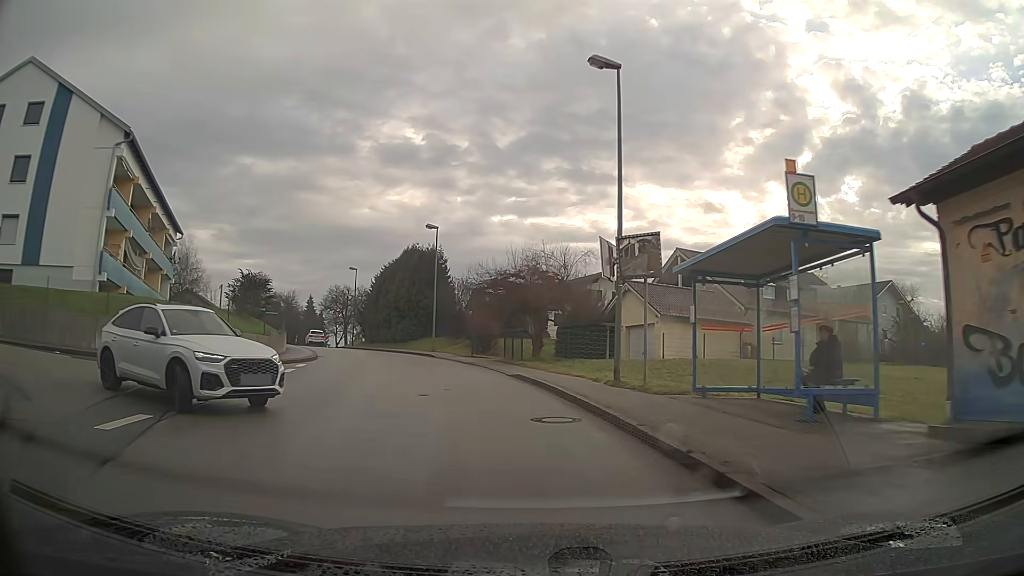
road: unclassified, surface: asphalt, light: Day
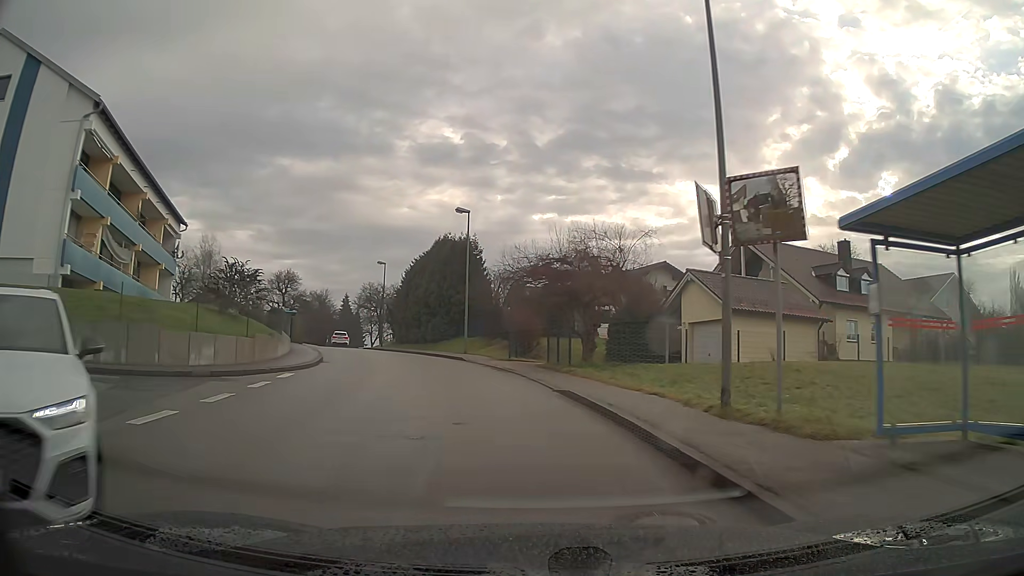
(-0.2, +5.6) m; -4°
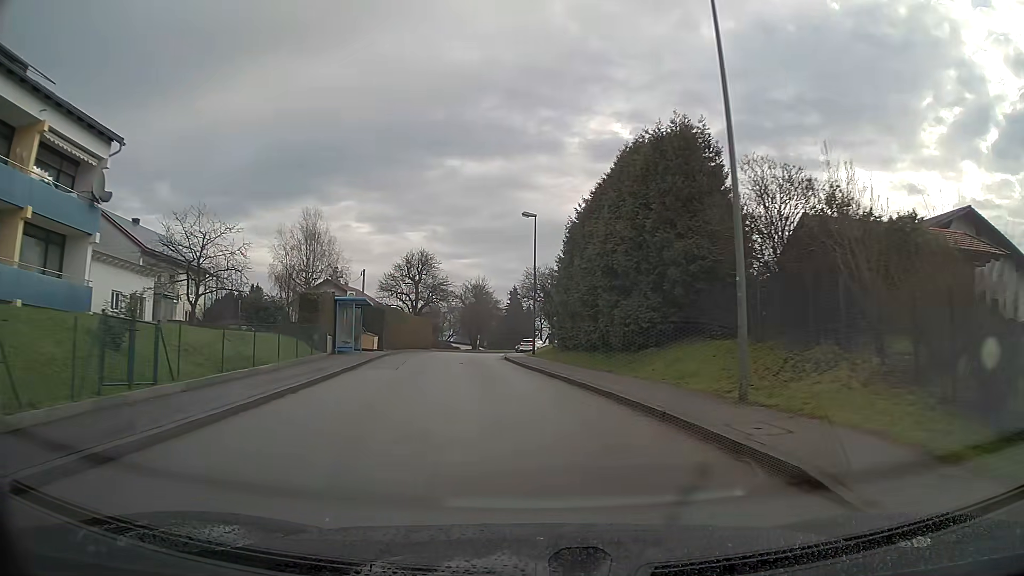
(-3.6, +25.7) m; -15°
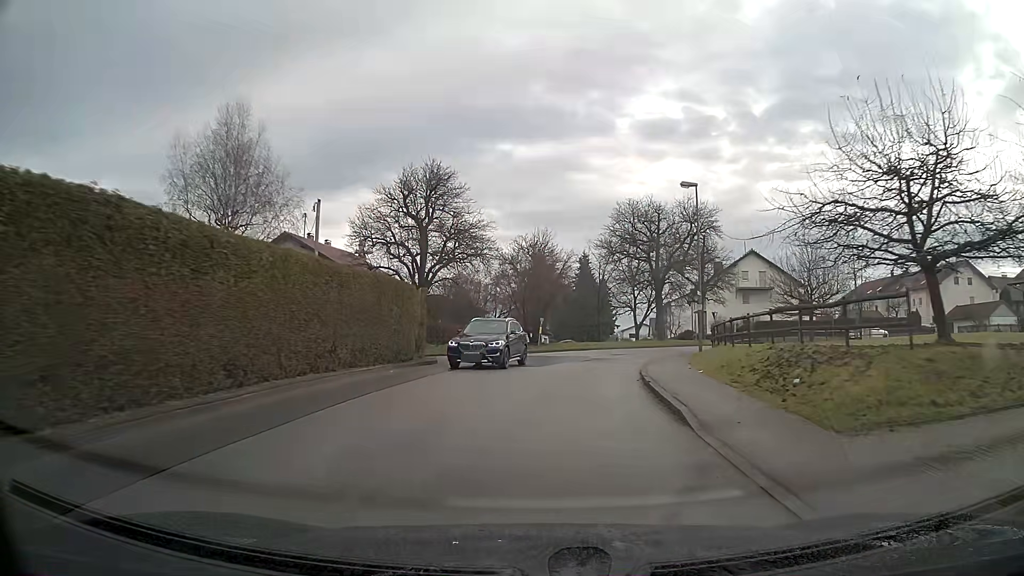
(-2.4, +37.0) m; -3°
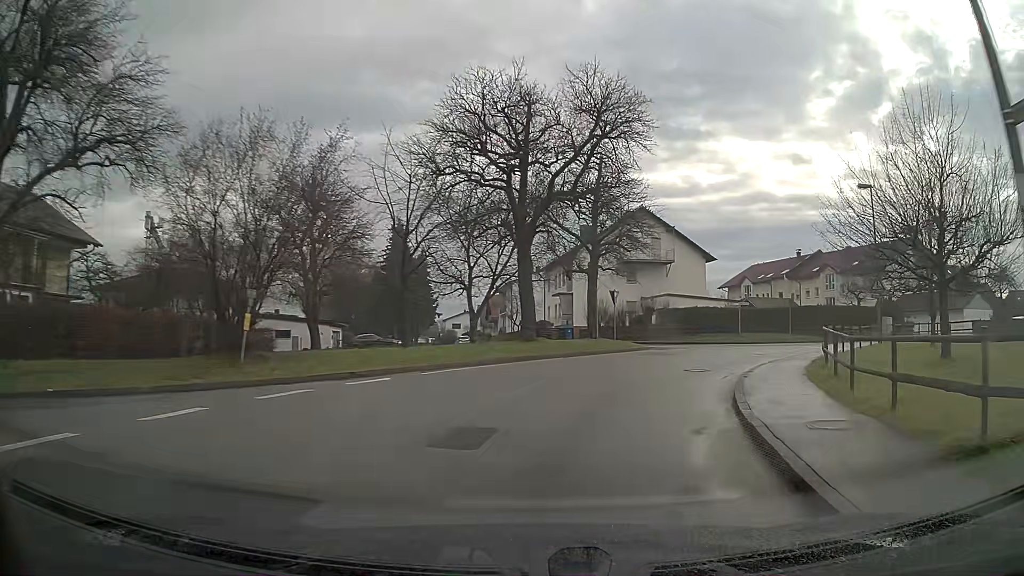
(+3.1, +26.9) m; +17°
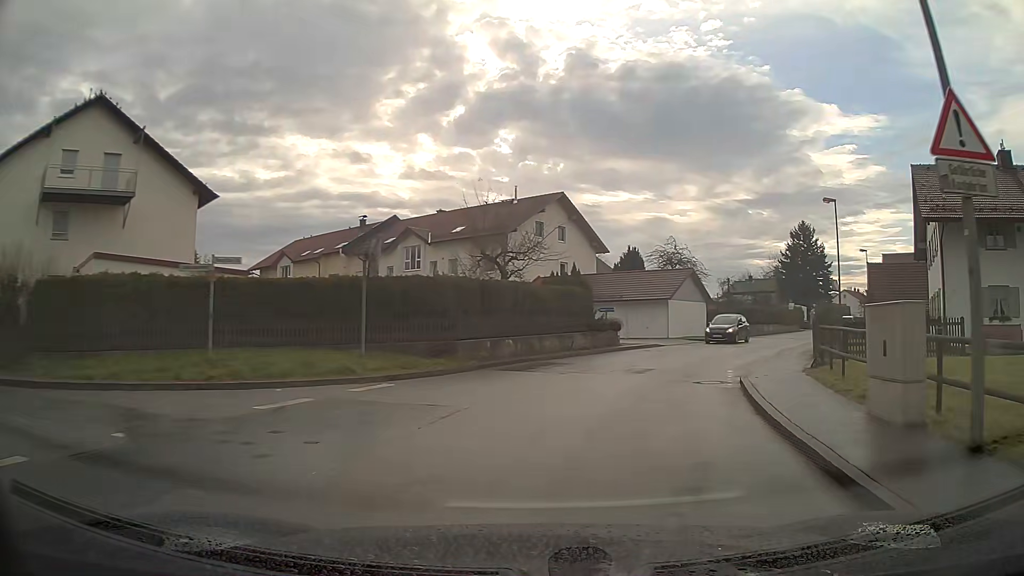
(+9.6, +27.9) m; +39°
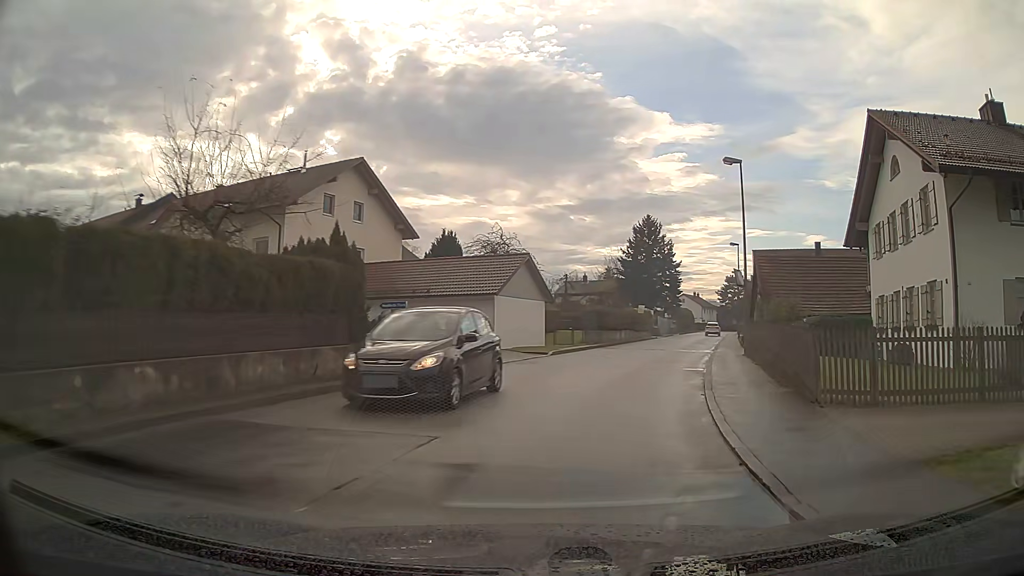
(+1.6, +12.1) m; +14°
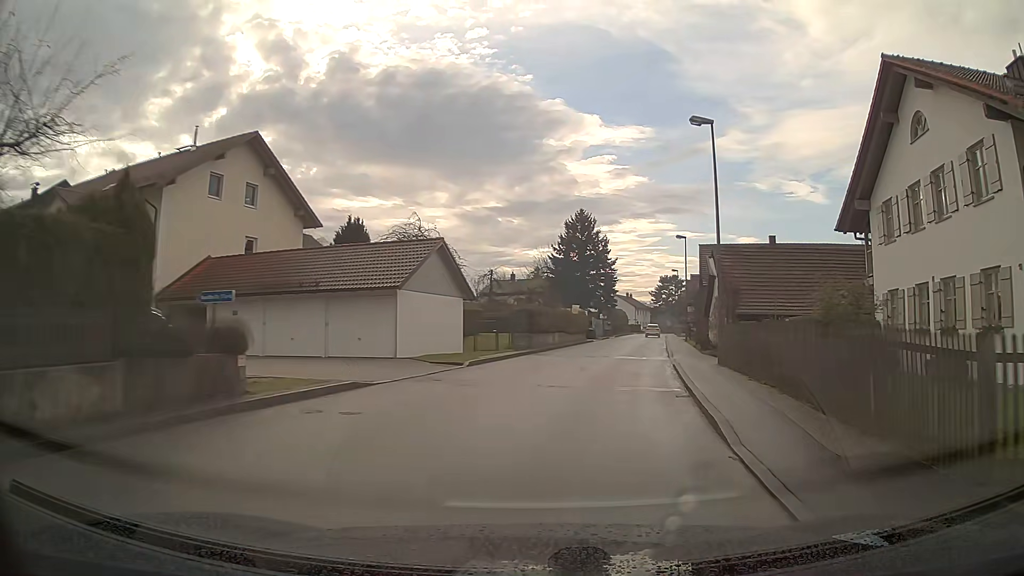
(+0.3, +6.4) m; +5°
(+1, +10) (+2, +20) (+3, +30) (+5, +40) (+6, +50) (+8, +59) (+9, +69) (+11, +79) (+12, +89) (+14, +99) m
